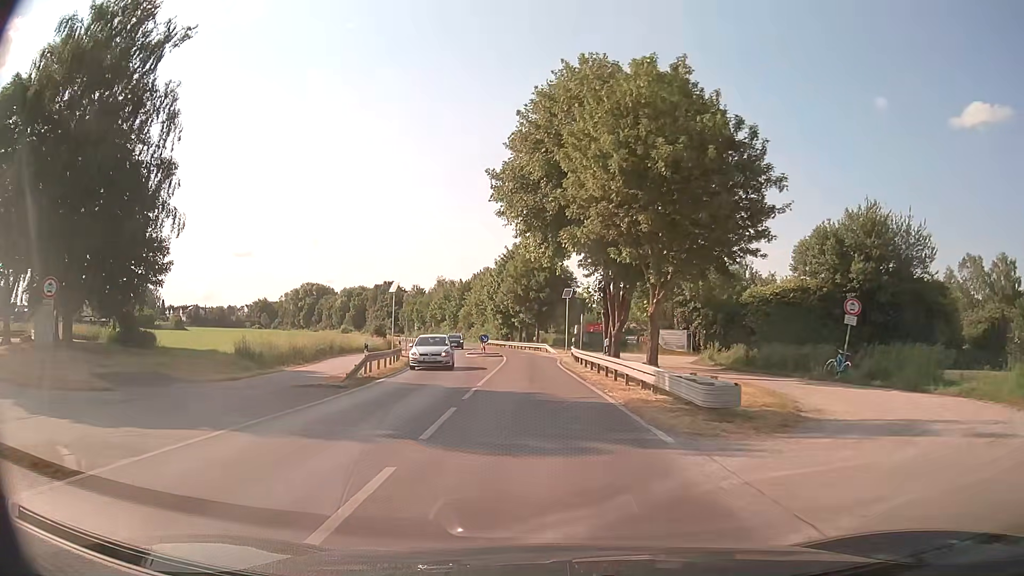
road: secondary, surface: asphalt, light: Day
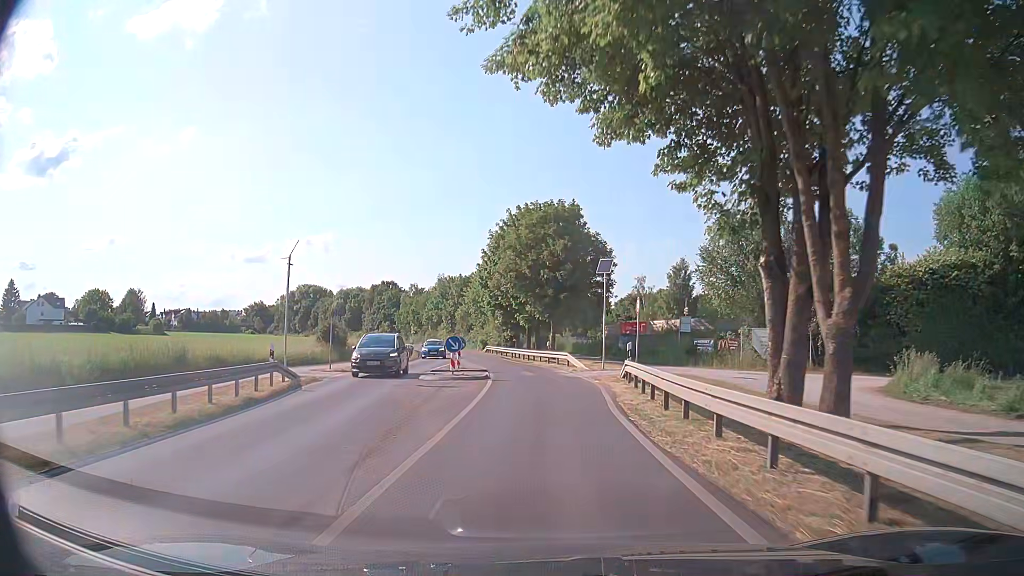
(-0.4, +21.6) m; -1°
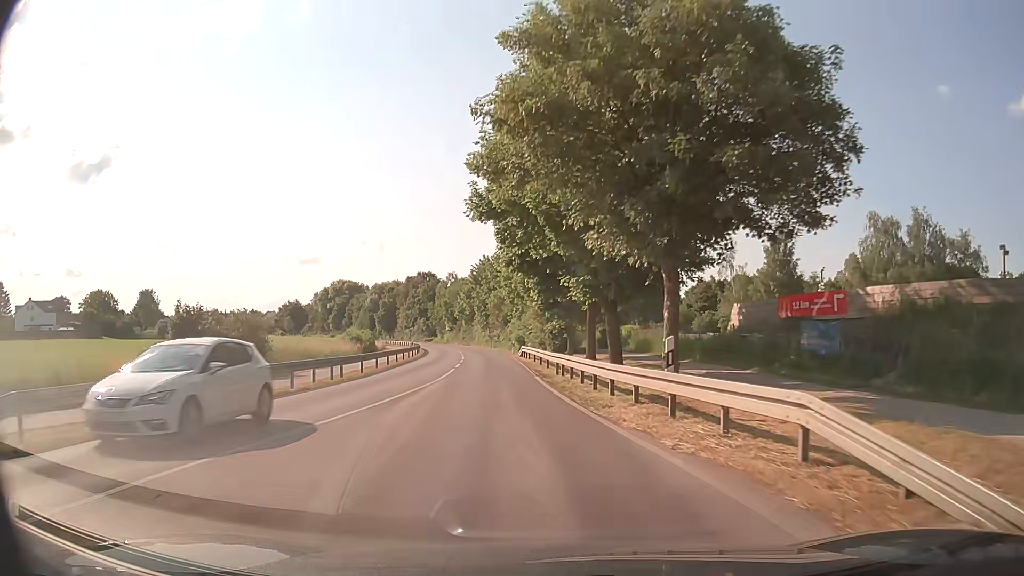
(-0.8, +27.7) m; -5°
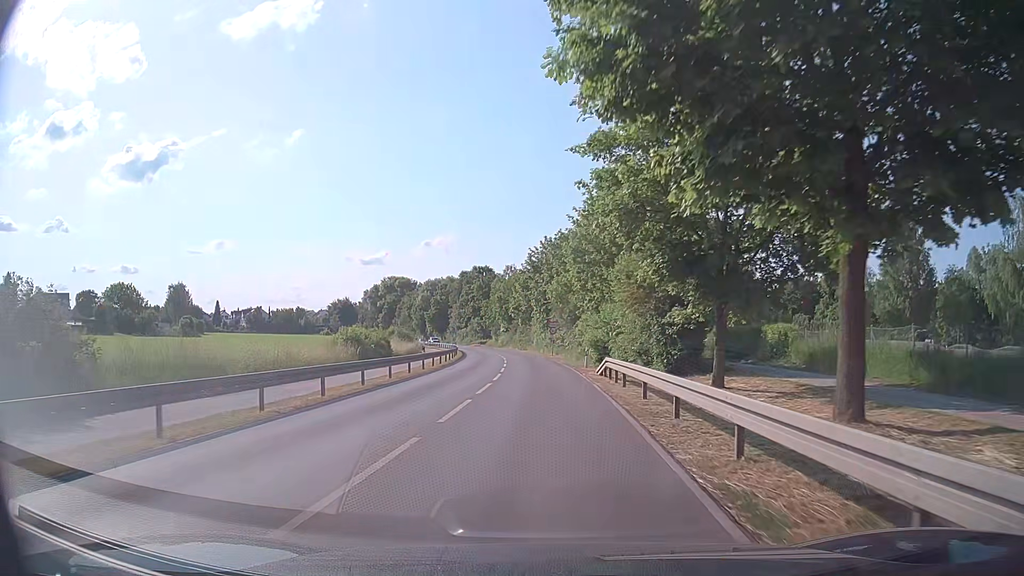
(-1.3, +20.5) m; -5°
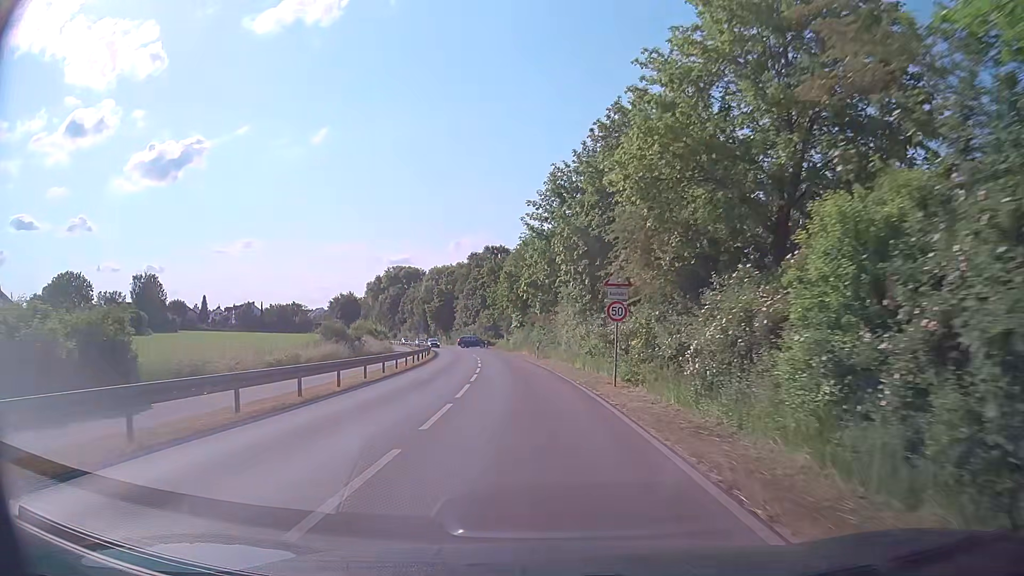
(-0.6, +37.4) m; -2°
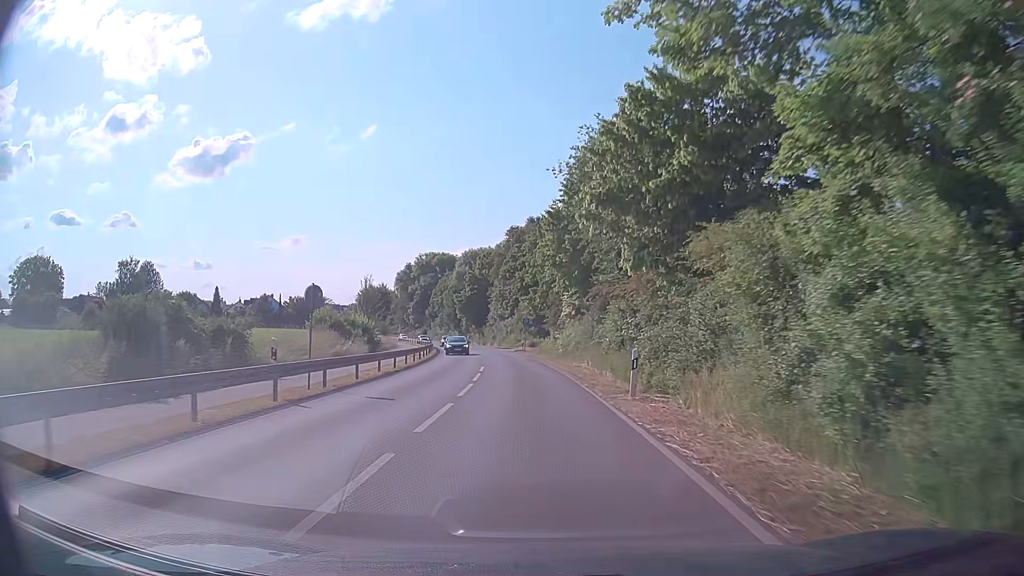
(-1.5, +30.4) m; -5°
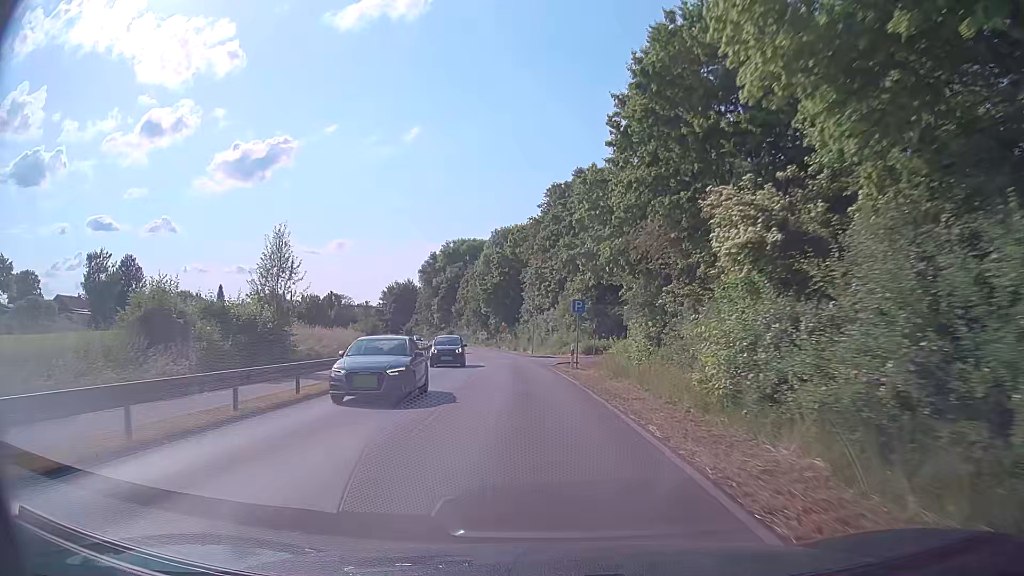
(-0.9, +30.6) m; -4°
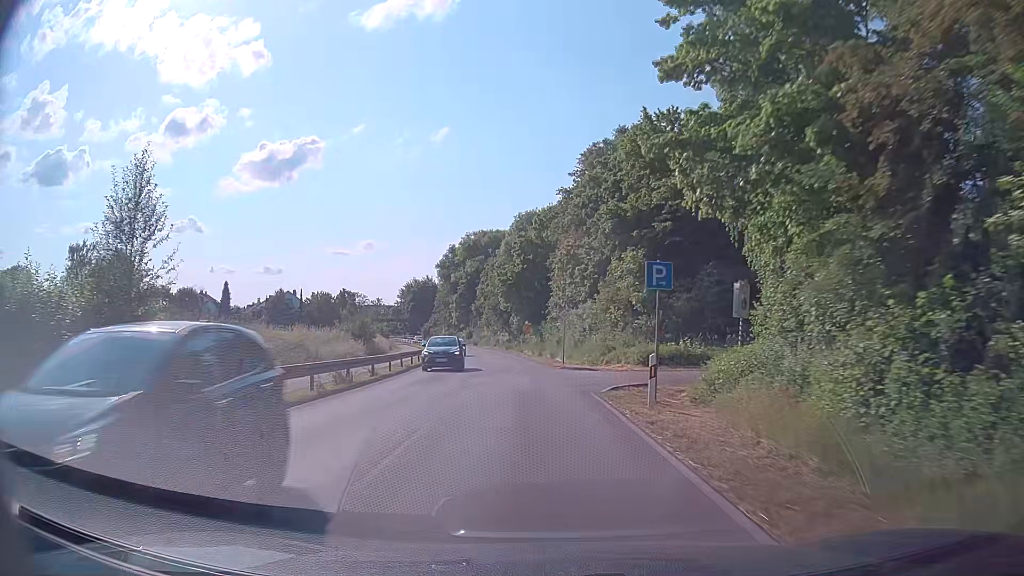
(-0.3, +15.4) m; -2°
(0, +10) (-1, +20) (-1, +30) (-2, +40) (-3, +50) (-5, +60) (-6, +70) (-8, +79) (-10, +89) (-12, +99) m
